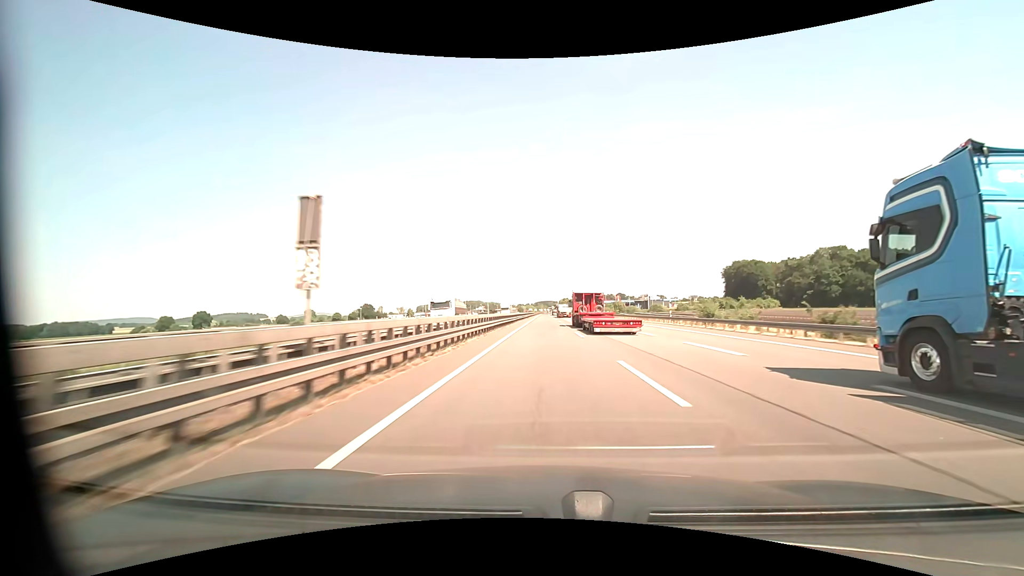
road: motorway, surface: asphalt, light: Day
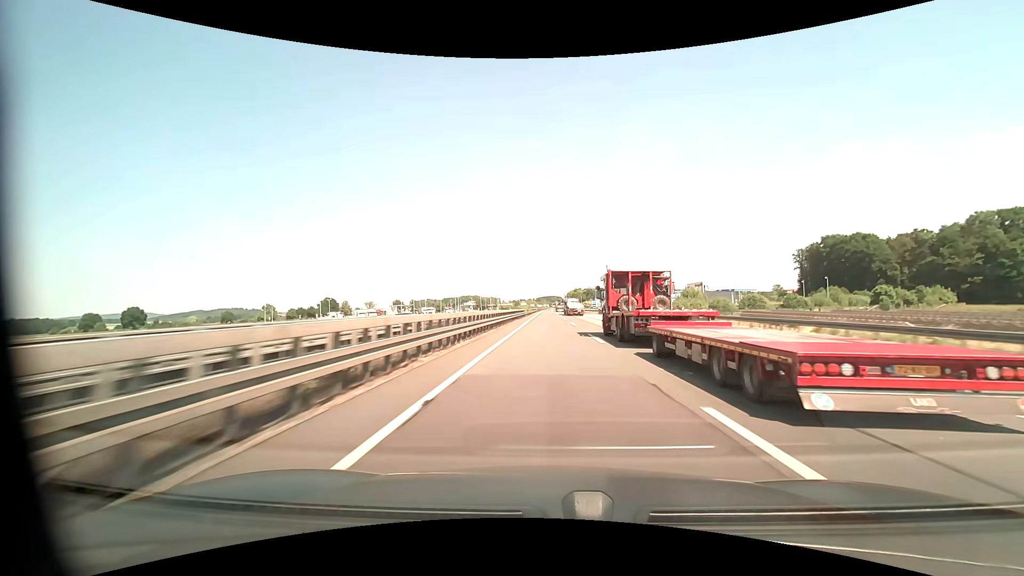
(-0.5, +96.5) m; 0°
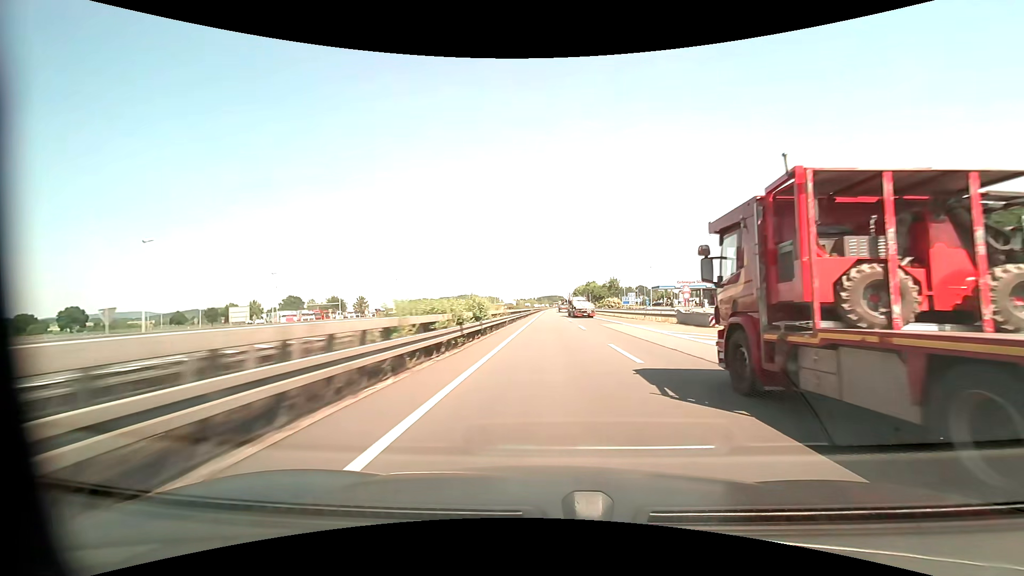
(0.0, +60.6) m; 0°
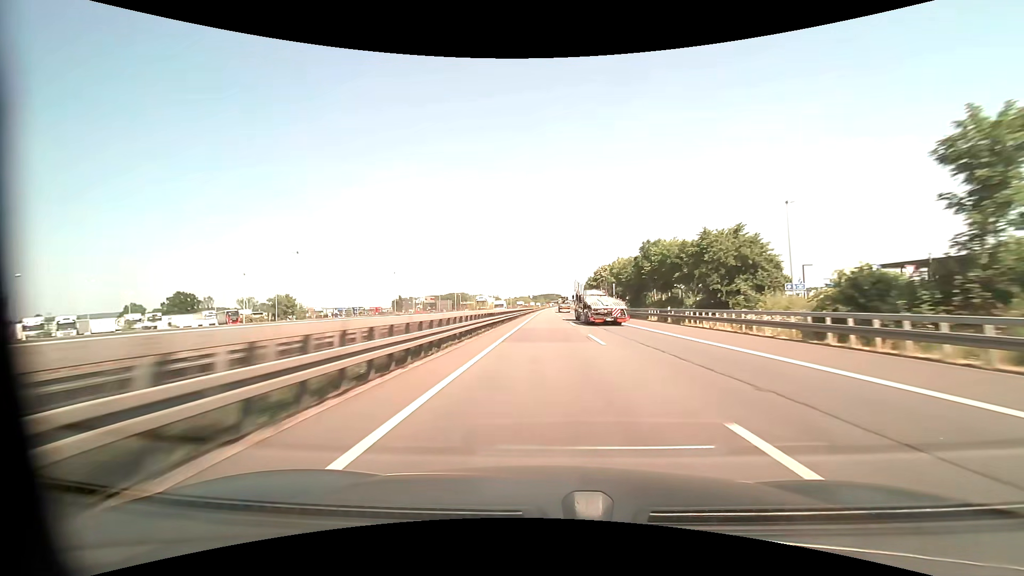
(+0.7, +102.2) m; 0°
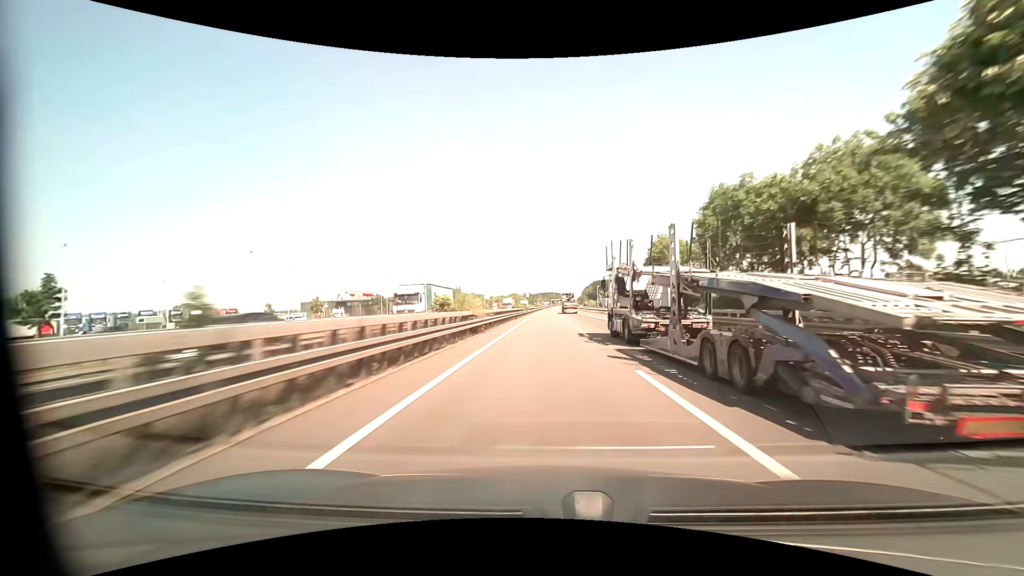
(+0.1, +103.1) m; 0°
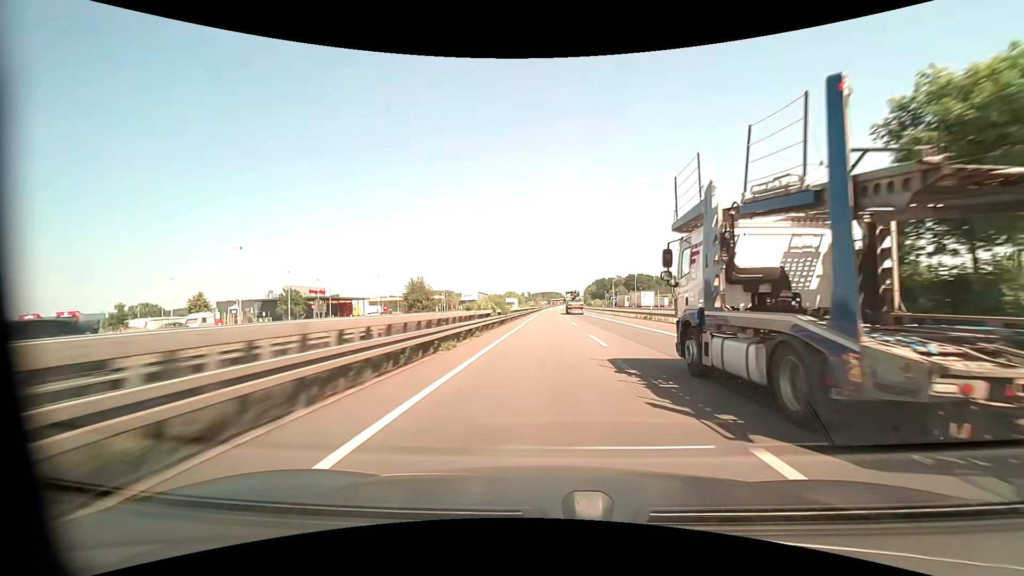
(+0.1, +41.4) m; 0°
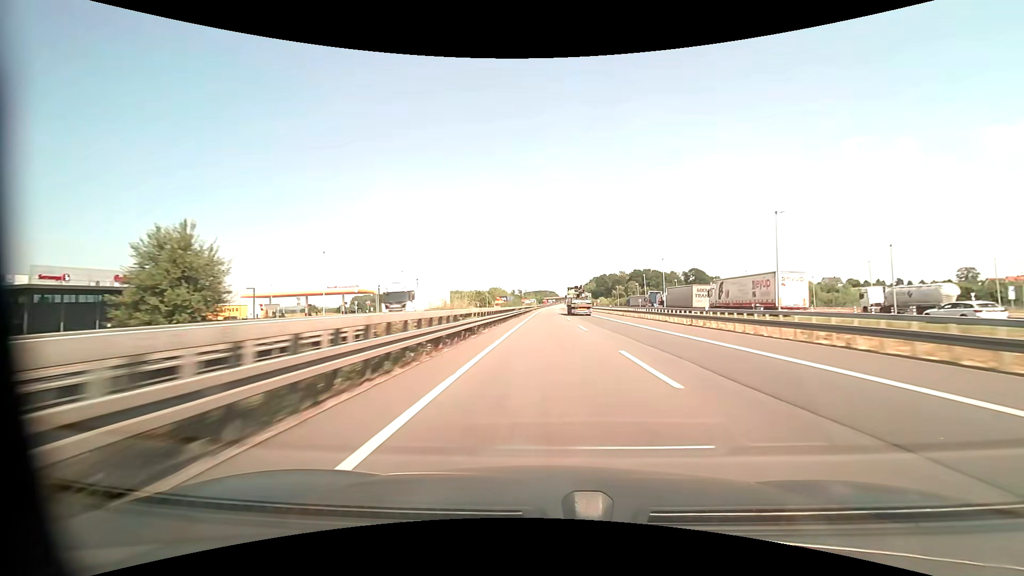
(+0.3, +62.2) m; +1°
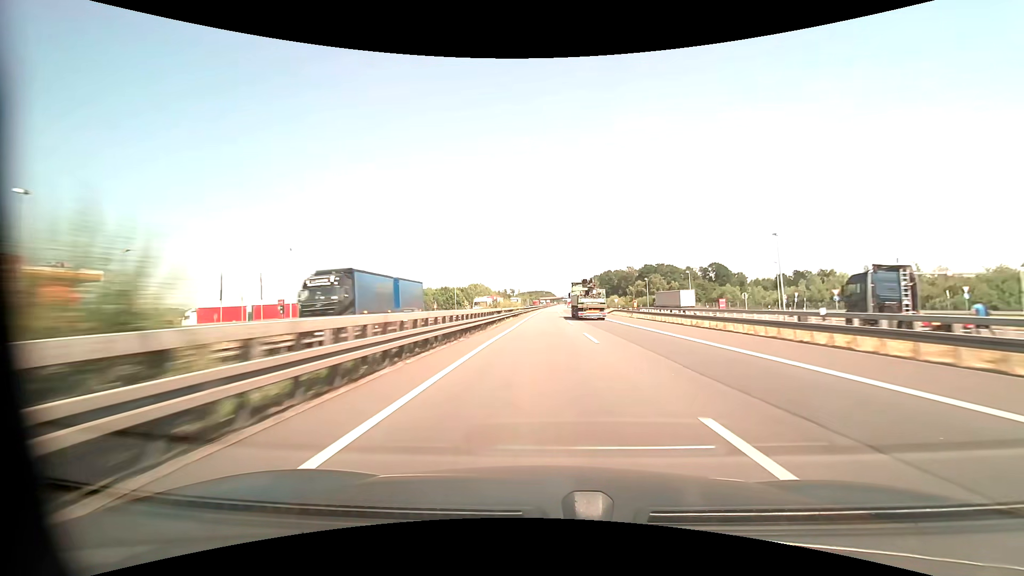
(+0.4, +62.2) m; +1°
(0, +10) (0, +20) (0, +30) (0, +40) (0, +50) (0, +60) (0, +70) (0, +80) (0, +90) (+1, +100) m
